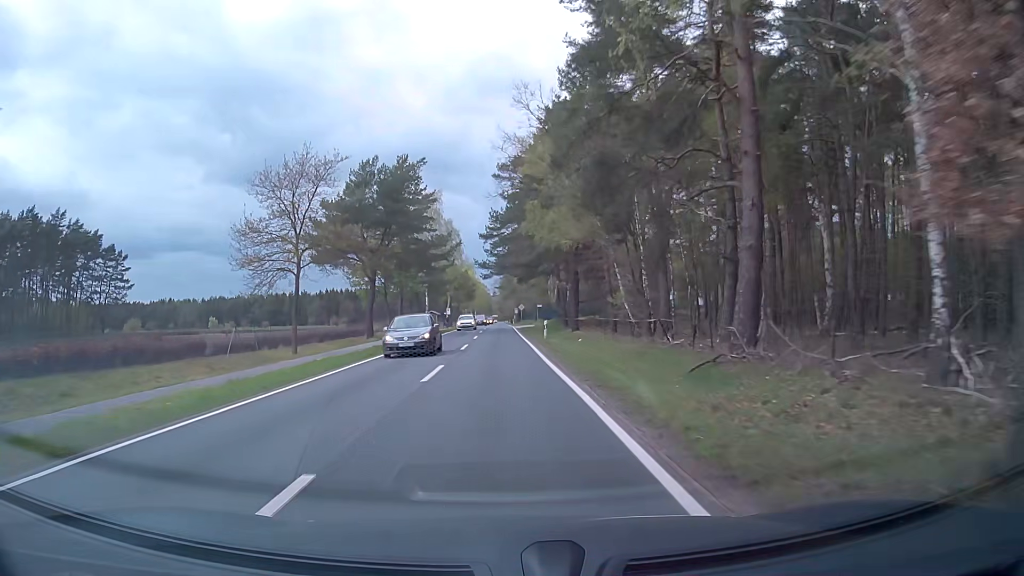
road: secondary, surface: asphalt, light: Day
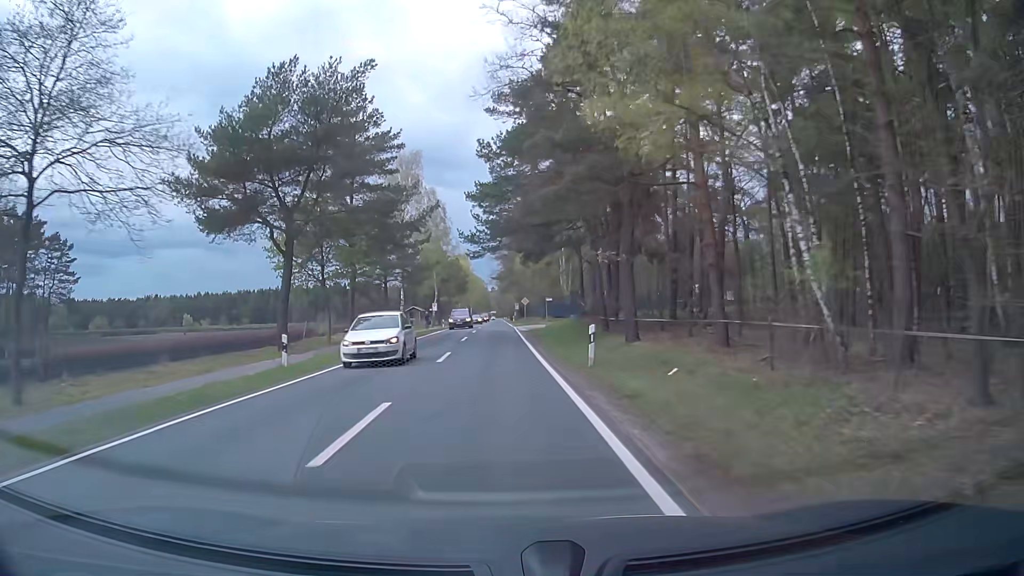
(+0.1, +20.0) m; 0°
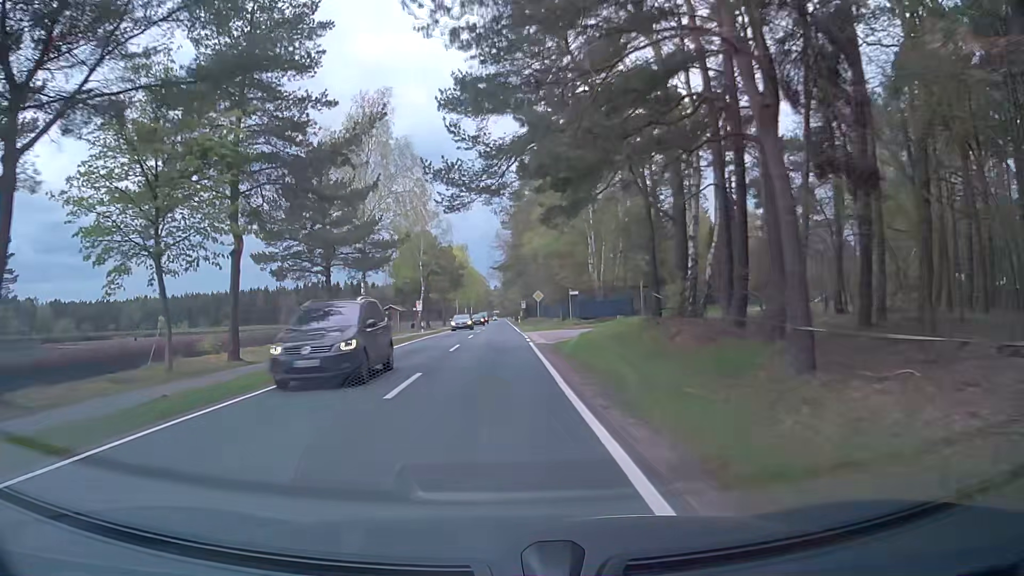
(0.0, +20.0) m; 0°
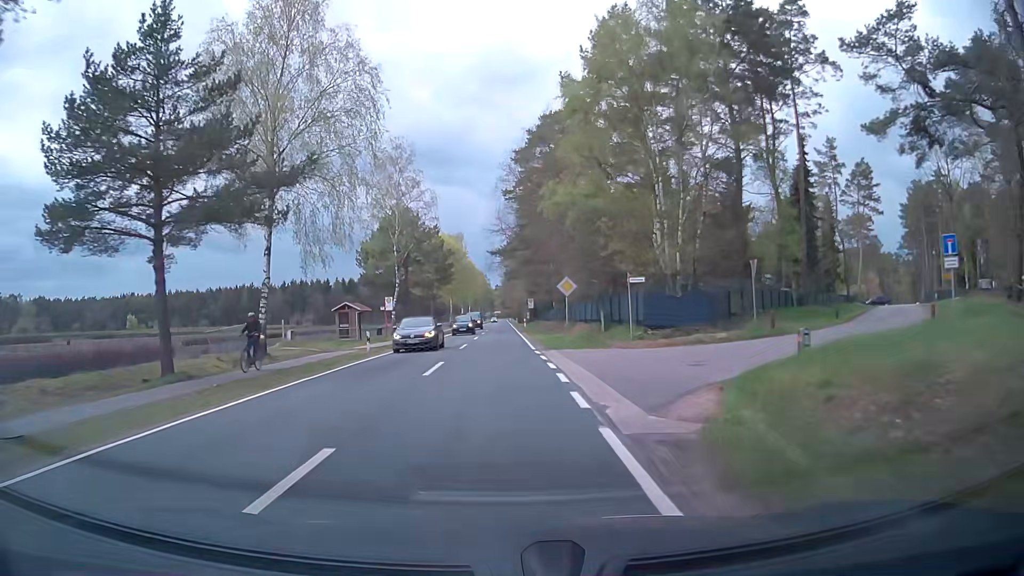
(-0.2, +19.9) m; -1°
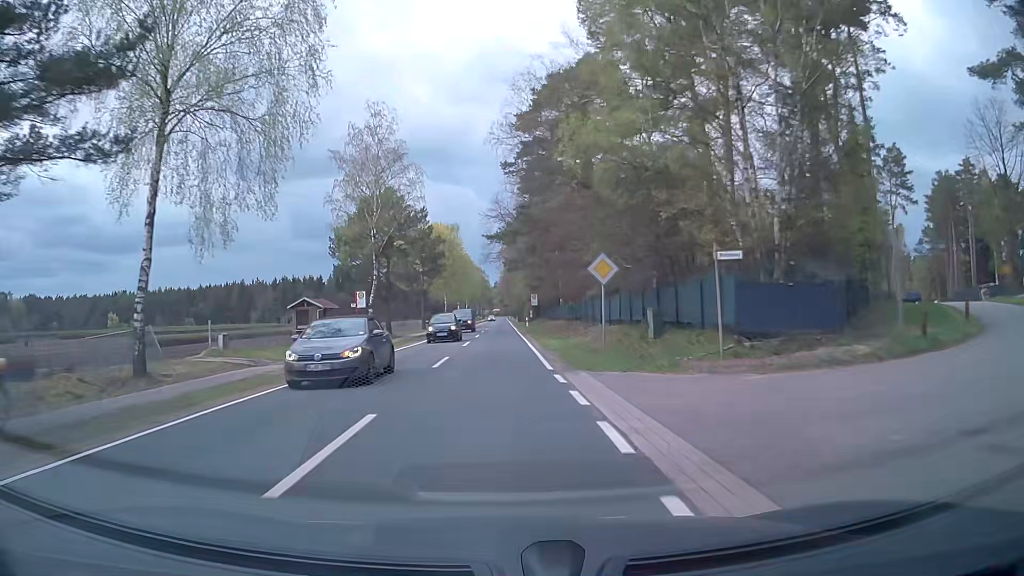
(+0.1, +9.9) m; +1°
(0, +10) (0, +20) (0, +30) (0, +40) (0, +50) (0, +60) (0, +70) (-1, +80) (-1, +90) (-1, +100) m
